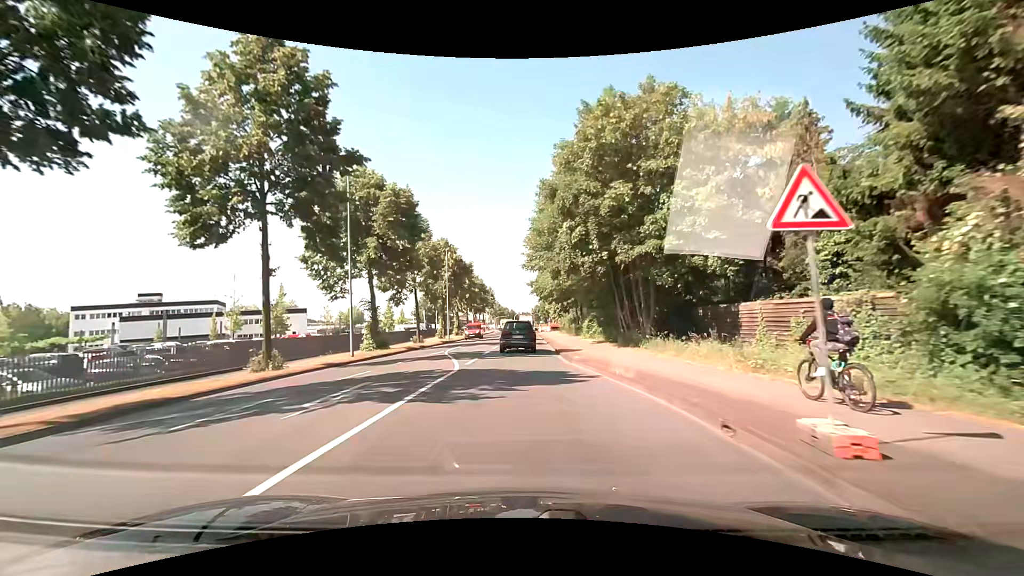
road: secondary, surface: asphalt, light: Day
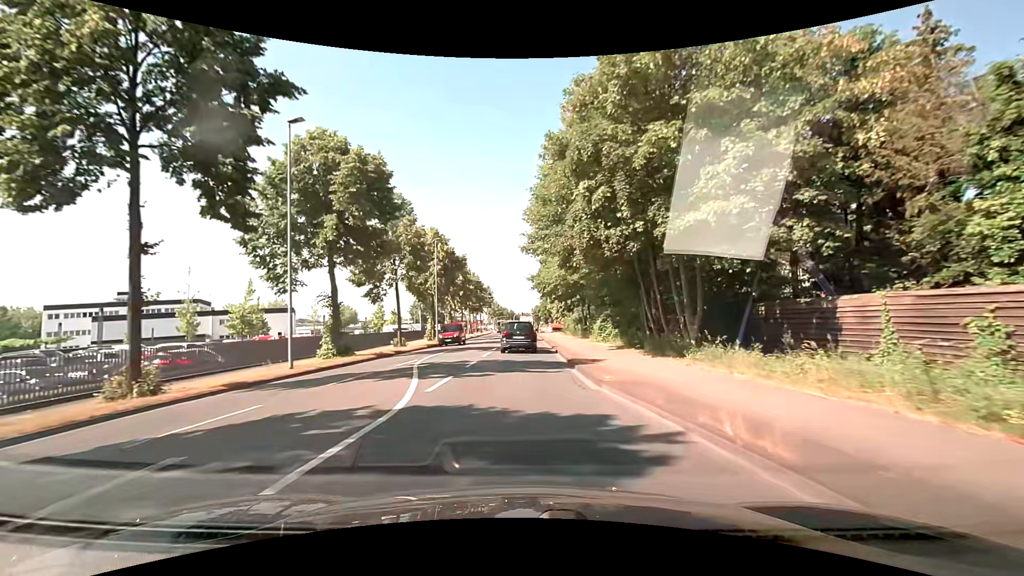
(0.0, +7.0) m; 0°
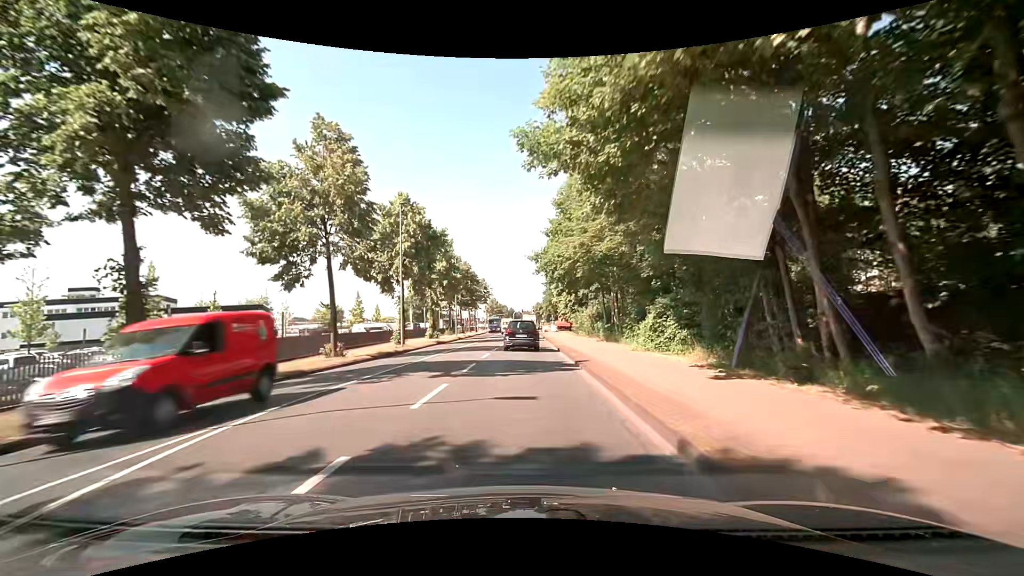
(-0.1, +14.4) m; 0°
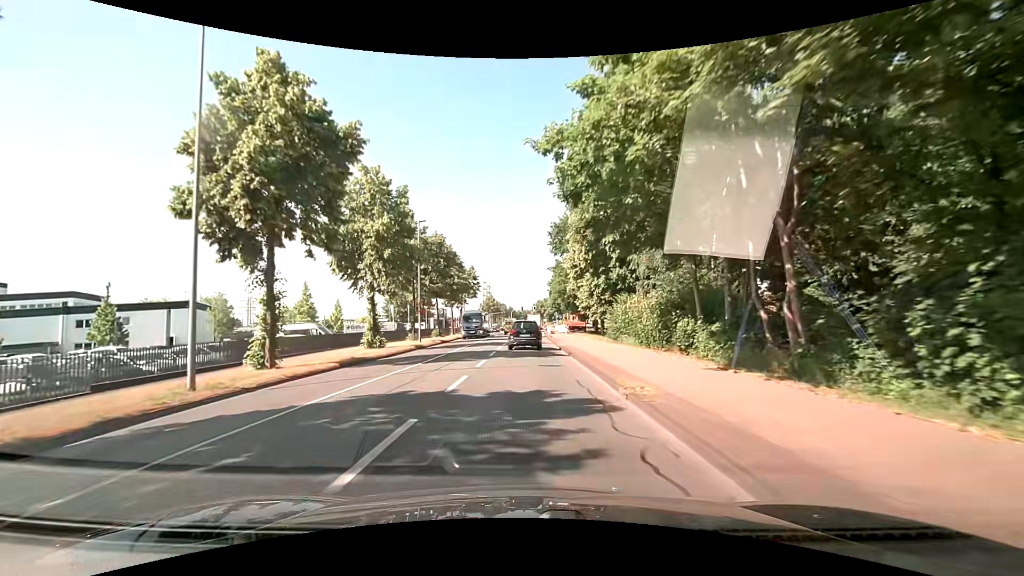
(0.0, +22.1) m; 0°
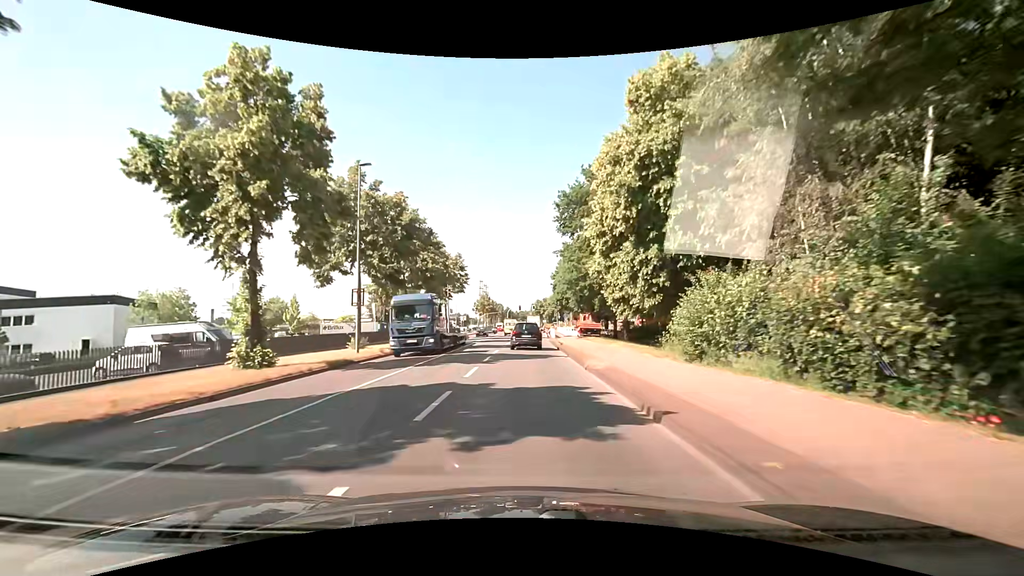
(+0.1, +15.0) m; 0°
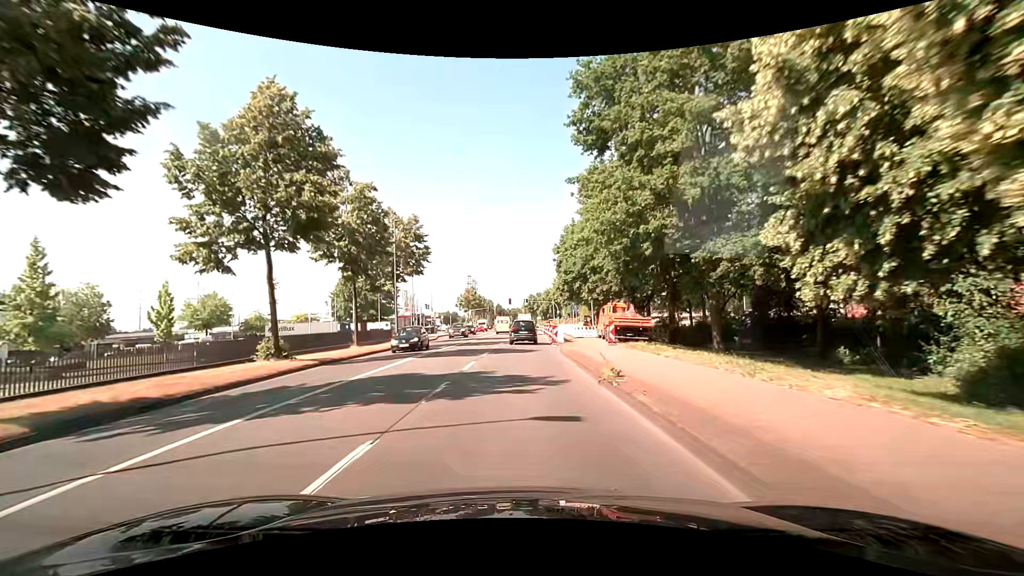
(+0.6, +22.6) m; +1°
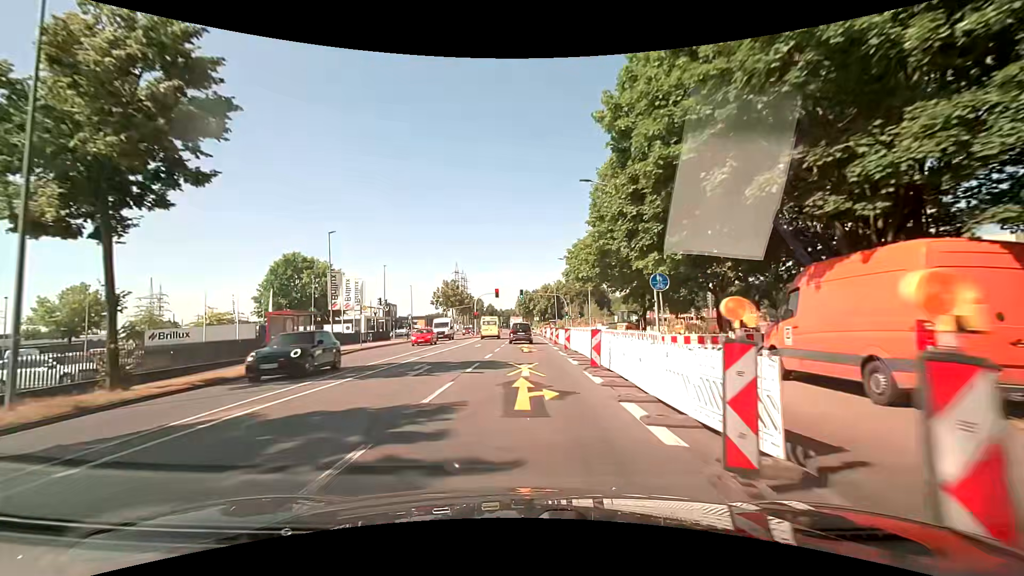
(+0.3, +30.4) m; +2°
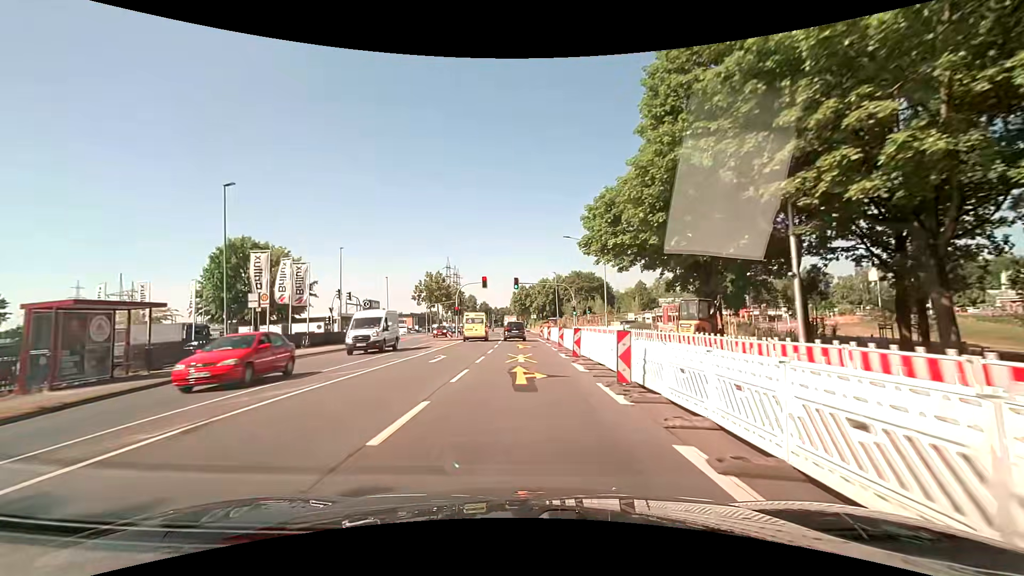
(0.0, +15.2) m; 0°
(0, +10) (0, +20) (0, +30) (0, +40) (-1, +50) (-1, +60) (-1, +70) (-2, +80) (-2, +90) (-3, +100) m
